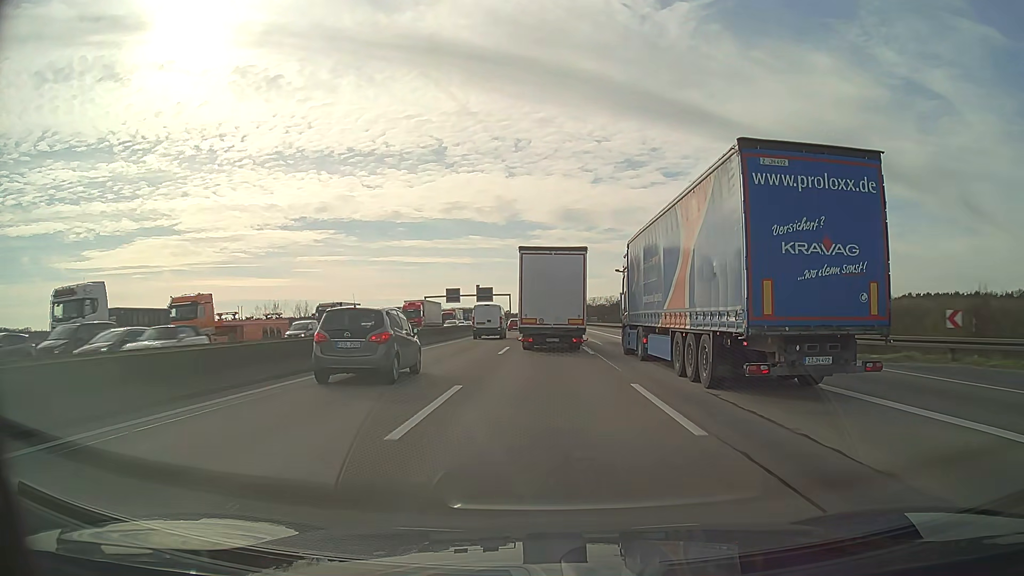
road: motorway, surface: asphalt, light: Day
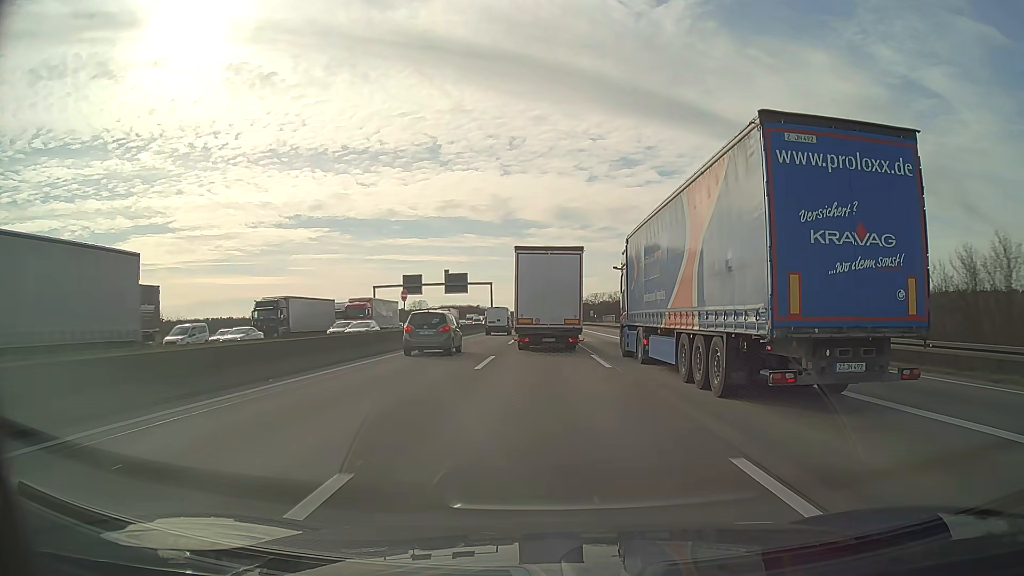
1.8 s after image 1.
(-0.1, +43.9) m; 0°
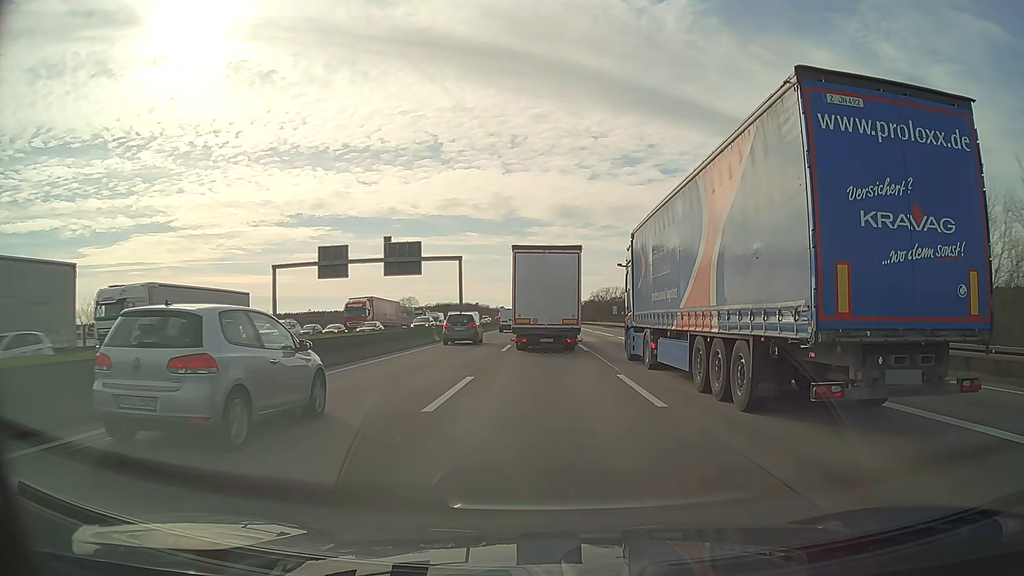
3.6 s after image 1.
(-0.1, +44.2) m; 0°
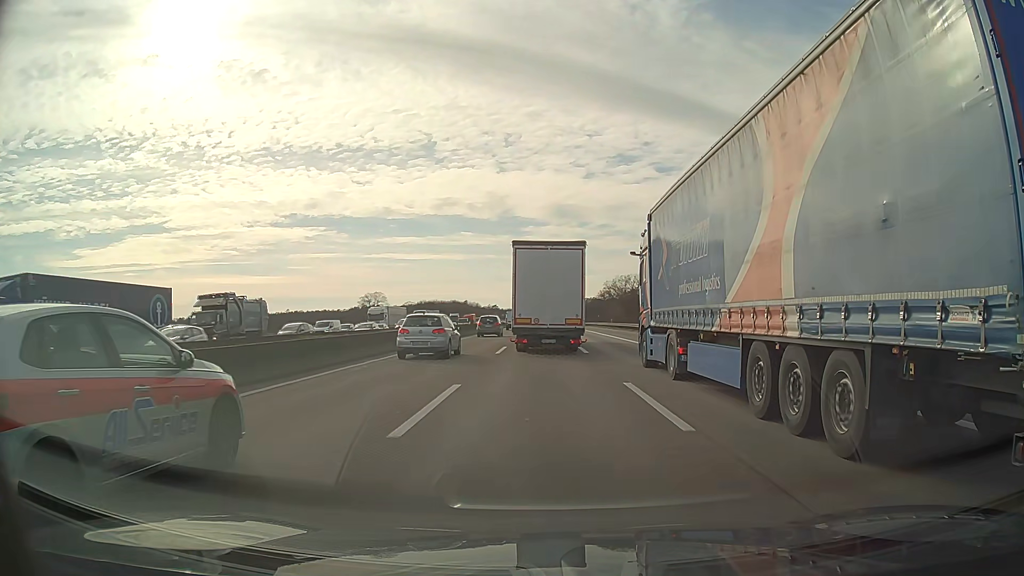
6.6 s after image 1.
(+0.3, +74.3) m; 0°
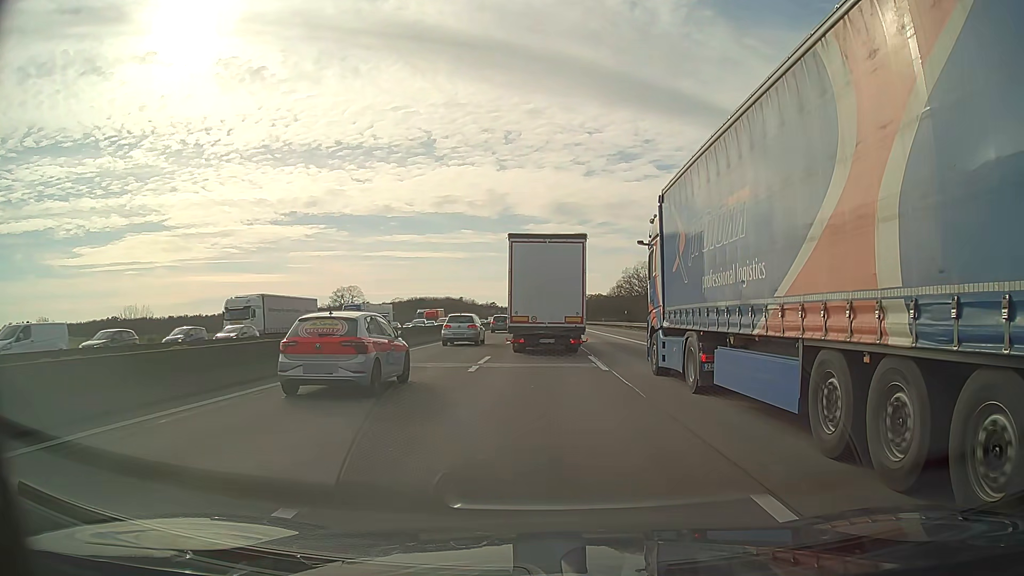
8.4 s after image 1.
(0.0, +45.1) m; 0°
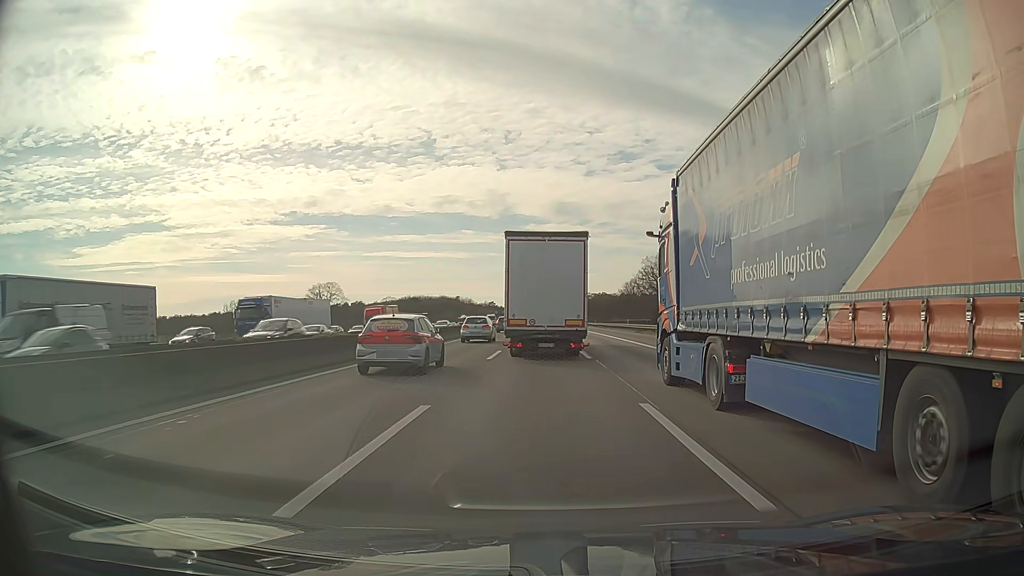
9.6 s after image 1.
(0.0, +30.3) m; 0°
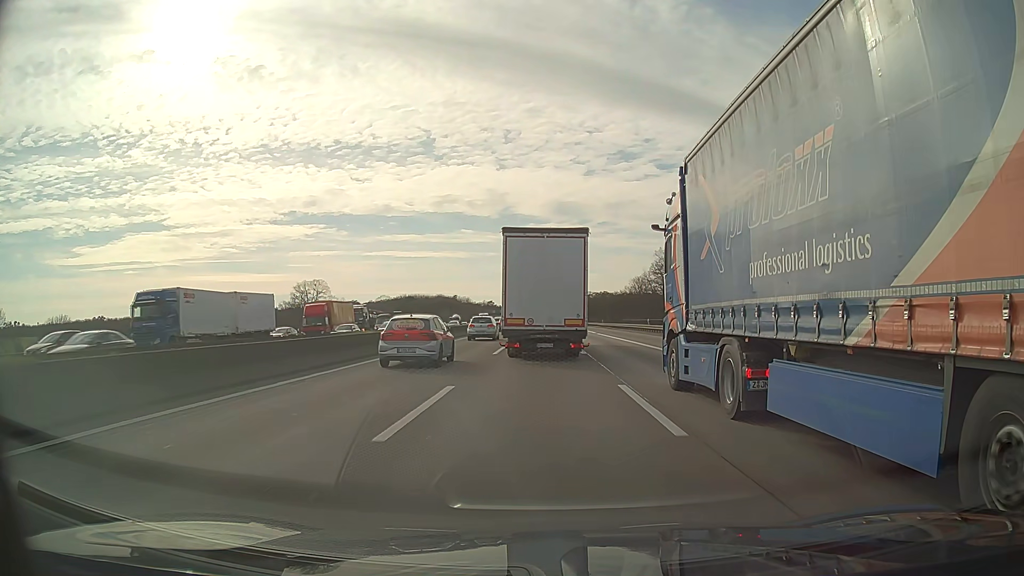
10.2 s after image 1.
(0.0, +15.2) m; 0°
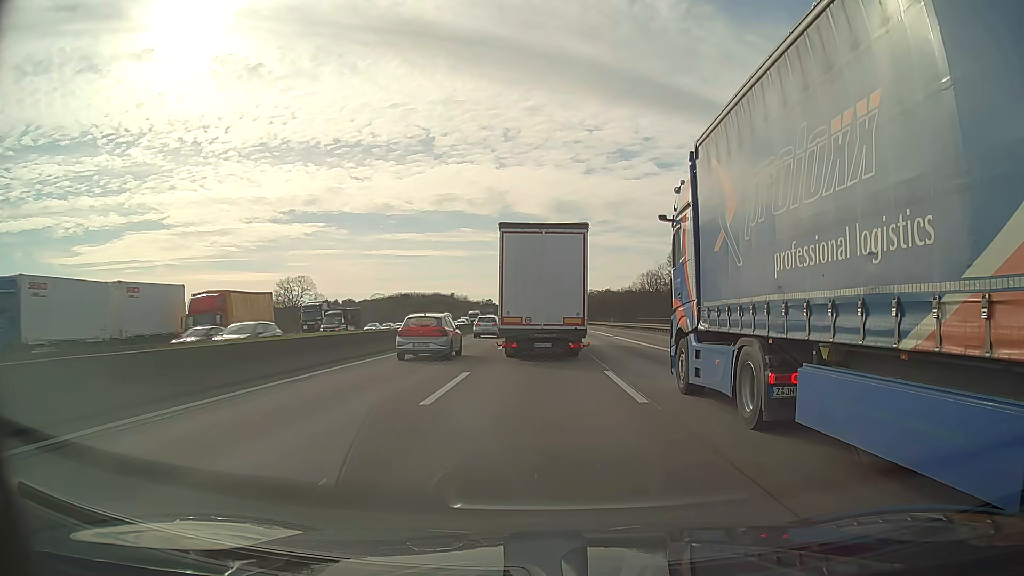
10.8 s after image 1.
(-0.1, +15.1) m; 0°
(0, +10) (0, +20) (0, +30) (0, +40) (0, +50) (0, +60) (0, +70) (0, +80) (0, +90) (0, +100) m
